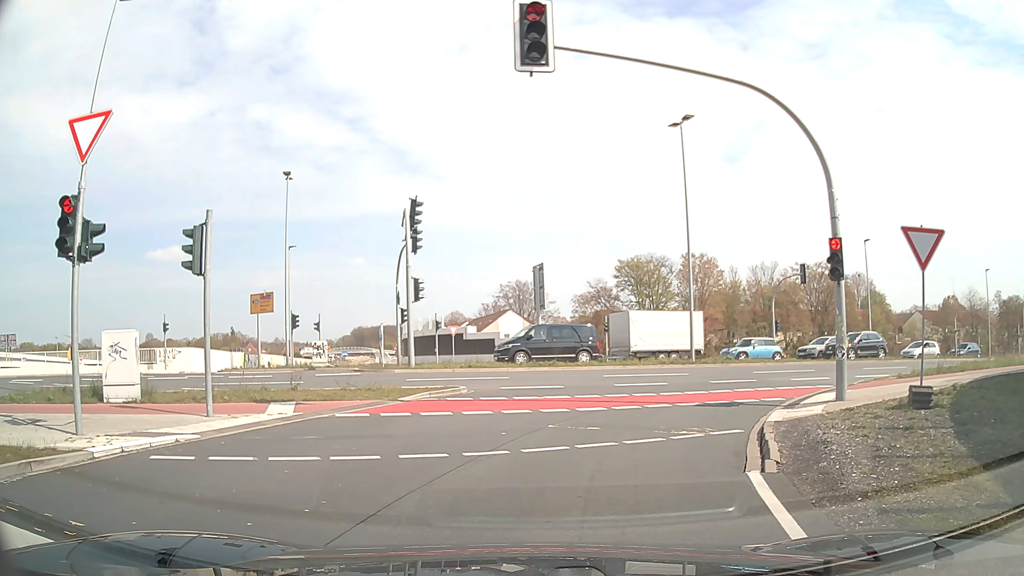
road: trunk_link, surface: asphalt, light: Day
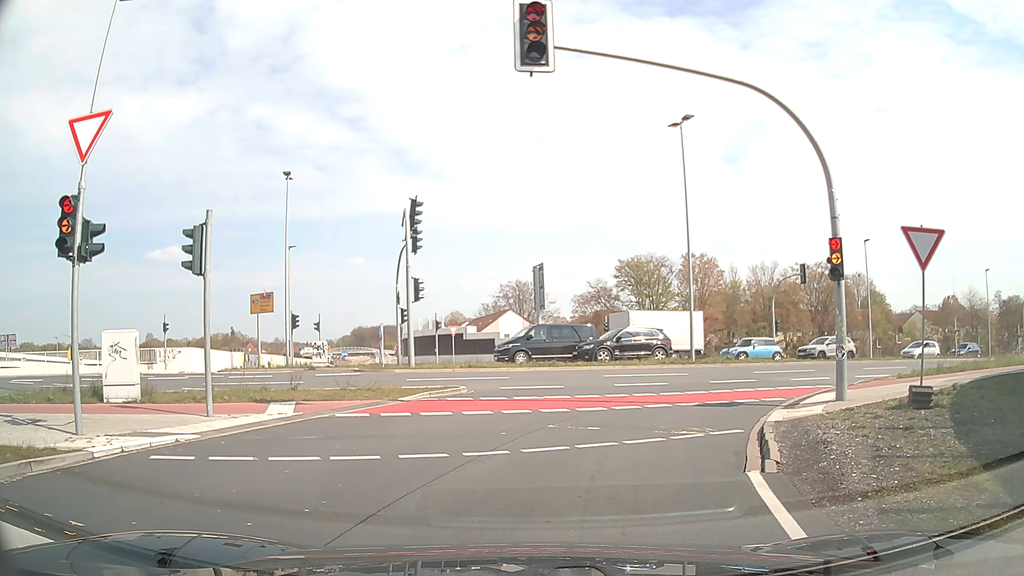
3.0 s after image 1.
(0.0, 0.0) m; 0°
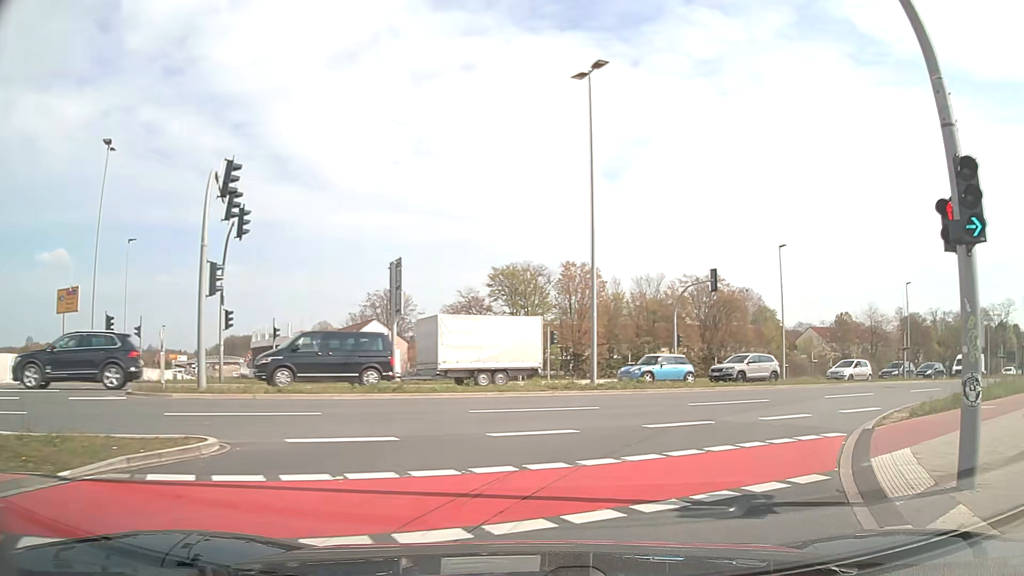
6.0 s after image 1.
(+0.7, +8.3) m; +10°
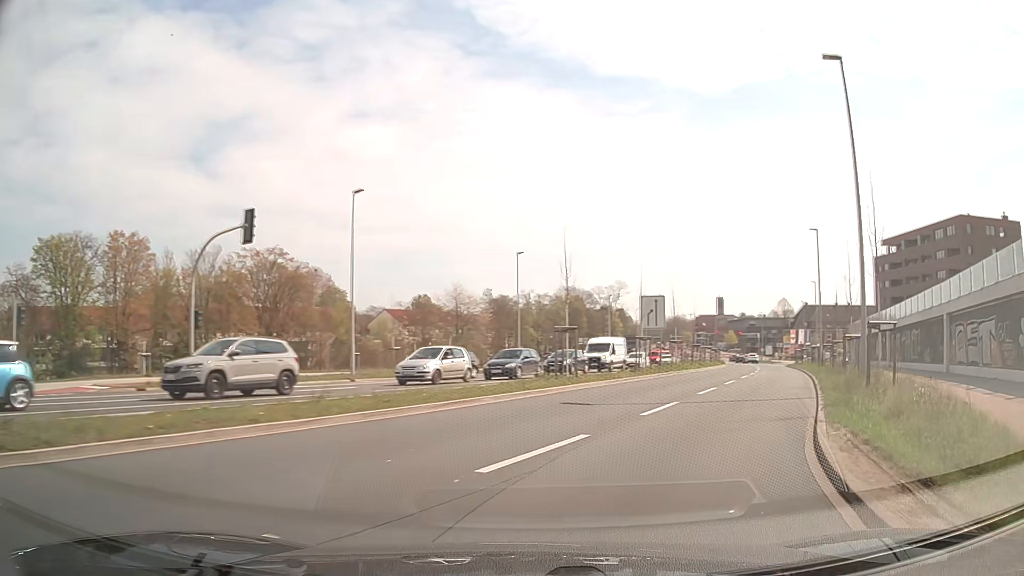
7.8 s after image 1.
(+5.0, +14.5) m; +37°
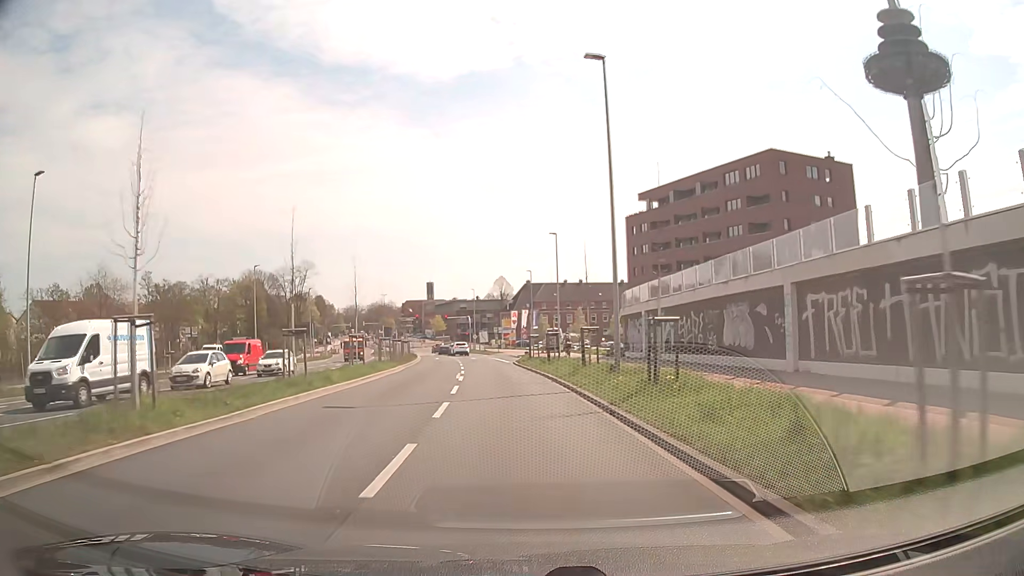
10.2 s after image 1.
(+10.2, +28.9) m; +24°
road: secondary
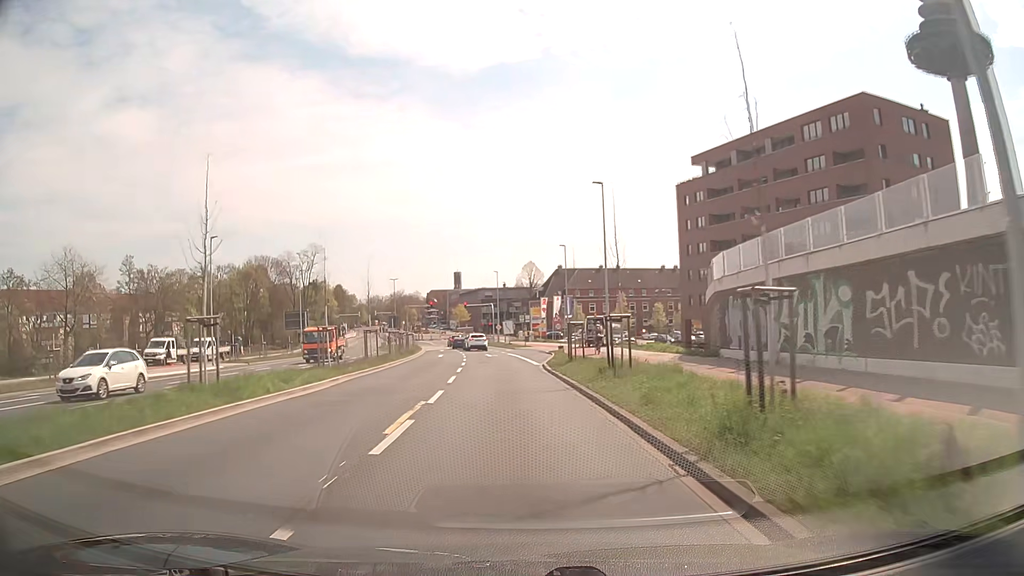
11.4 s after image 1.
(-0.3, +16.4) m; -2°
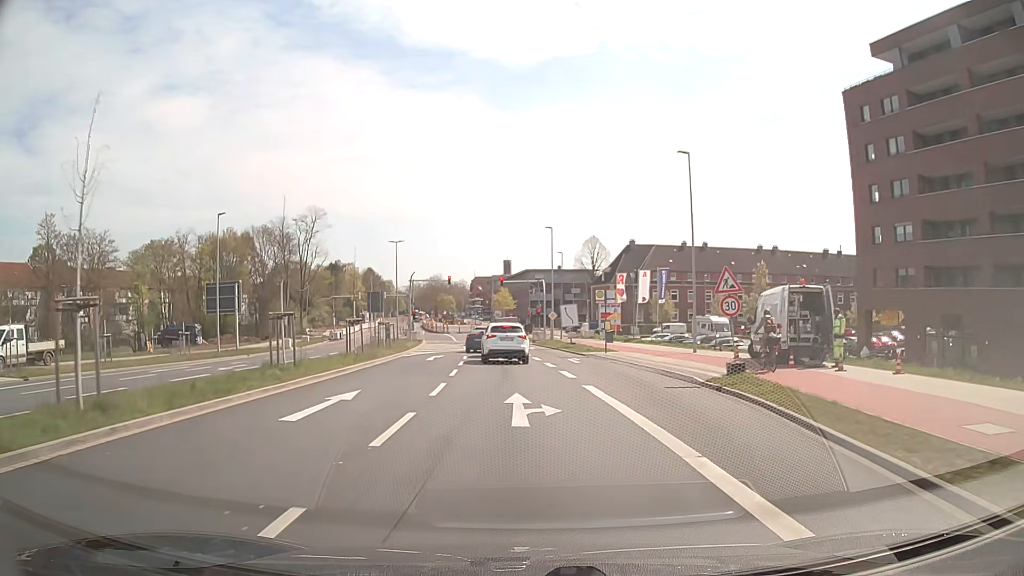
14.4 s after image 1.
(-1.6, +35.0) m; -4°
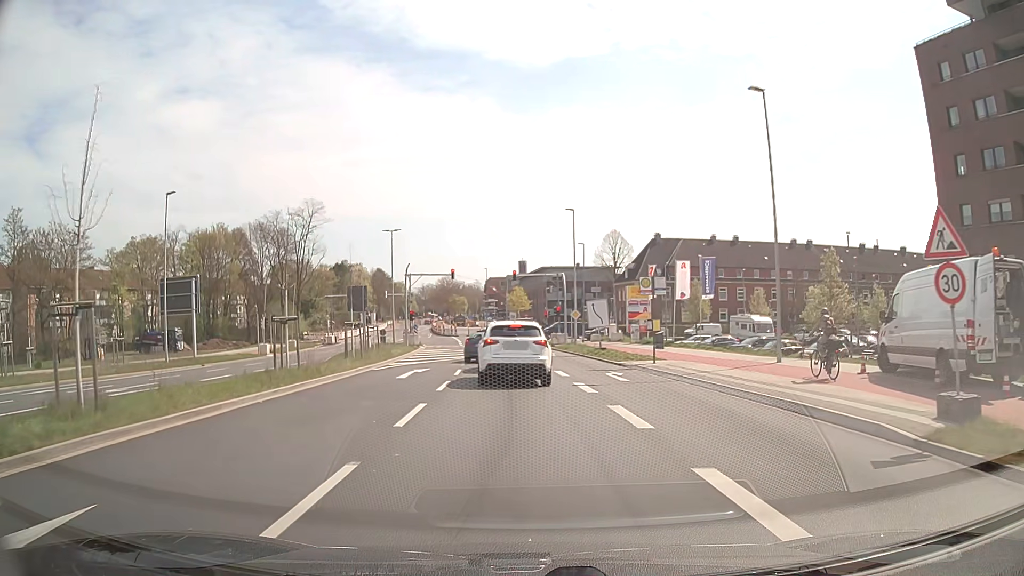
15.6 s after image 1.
(-0.1, +9.6) m; -1°
(0, +10) (-1, +20) (-1, +30) (-2, +40) (-3, +50) (-5, +60) (-7, +69) (-10, +79) (-12, +89) (-15, +98) m
